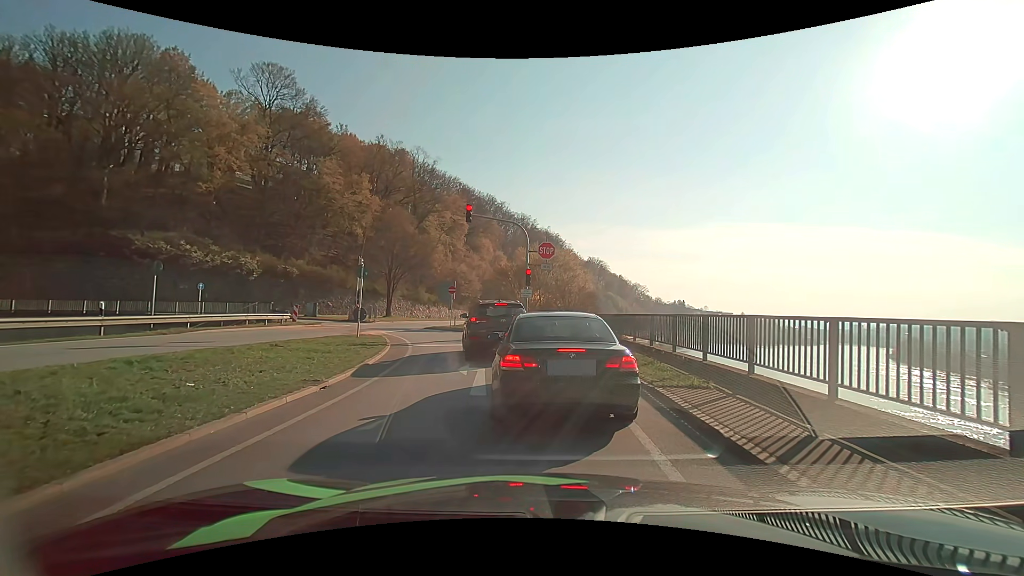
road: primary_link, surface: asphalt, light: Day
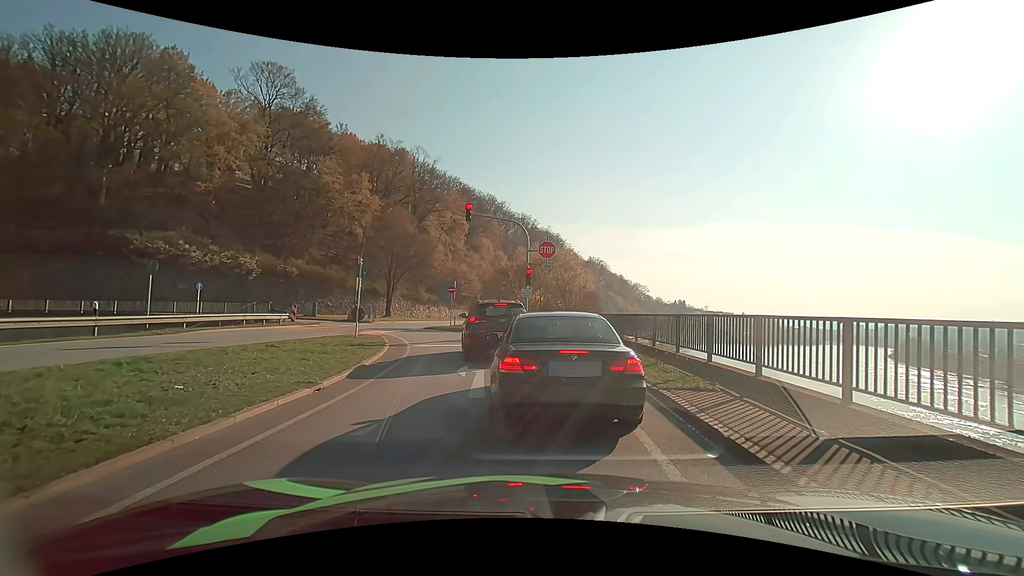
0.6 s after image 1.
(0.0, +0.3) m; 0°
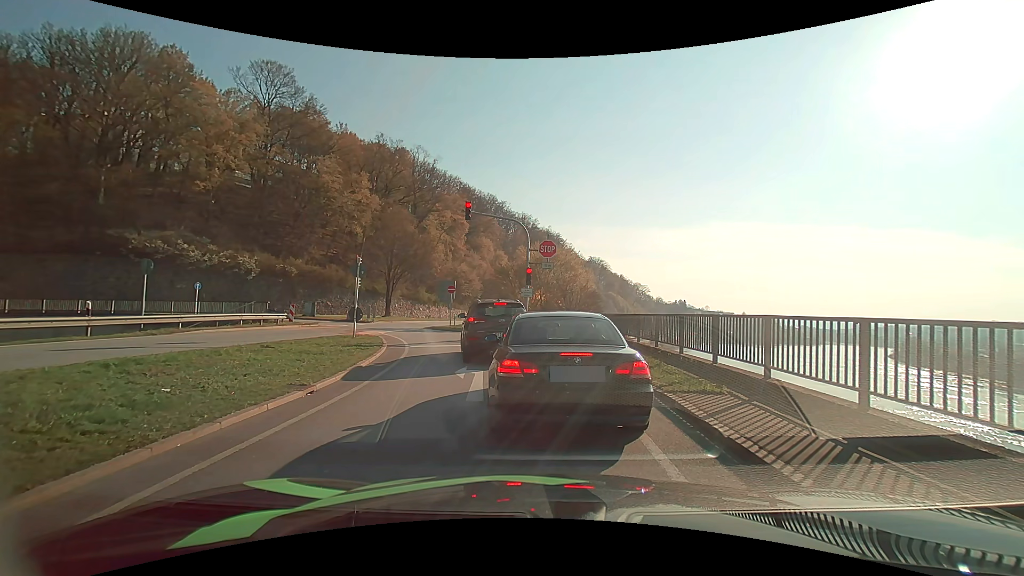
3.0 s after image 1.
(0.0, +0.4) m; 0°
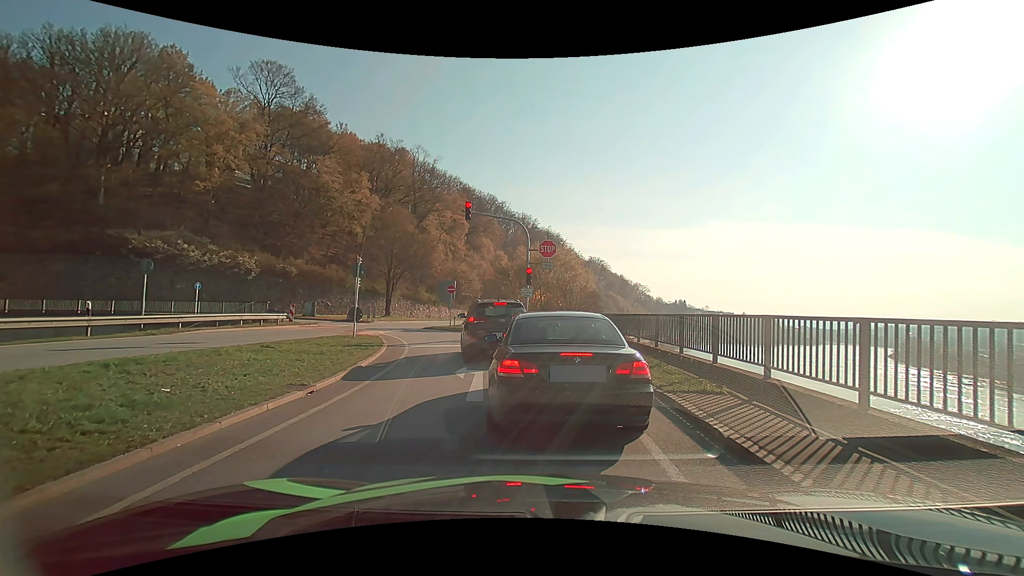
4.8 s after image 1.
(0.0, 0.0) m; 0°
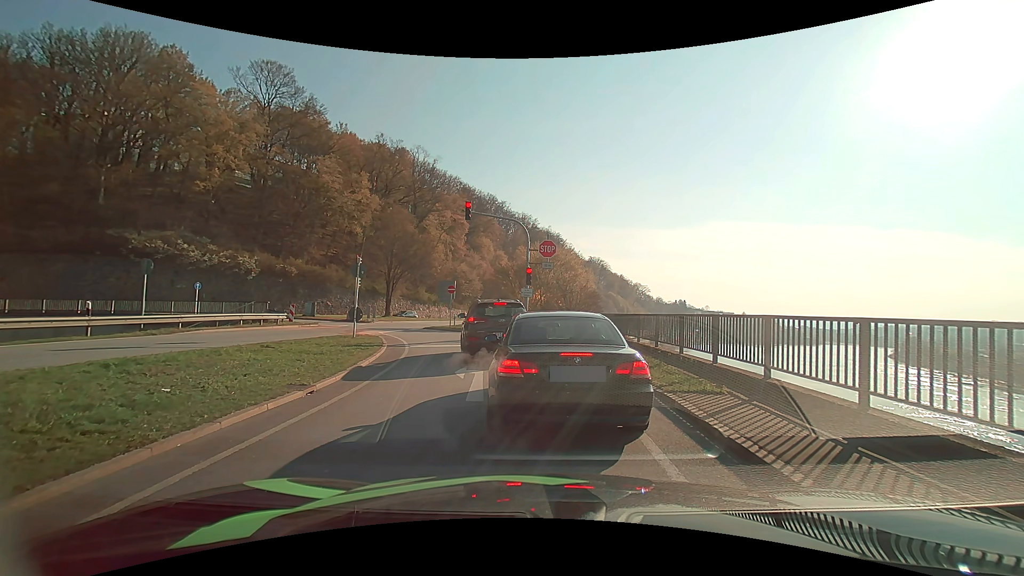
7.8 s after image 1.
(0.0, 0.0) m; 0°
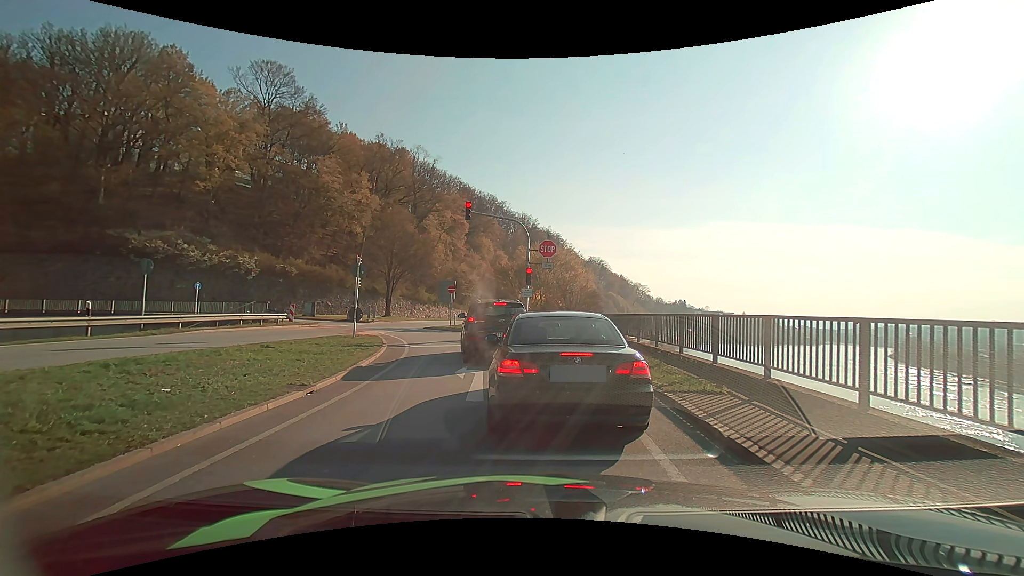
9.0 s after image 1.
(0.0, 0.0) m; 0°
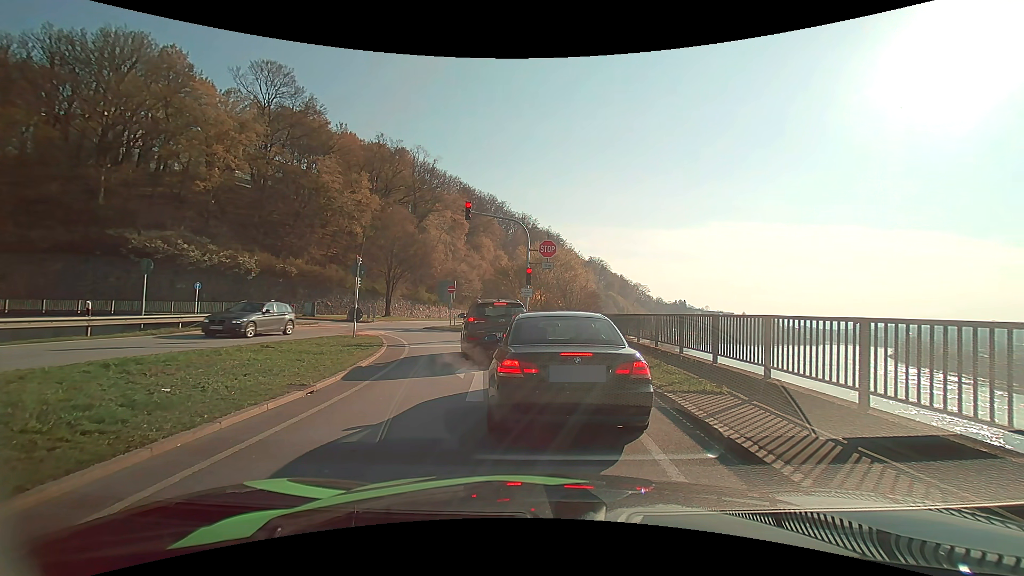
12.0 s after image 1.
(0.0, 0.0) m; 0°
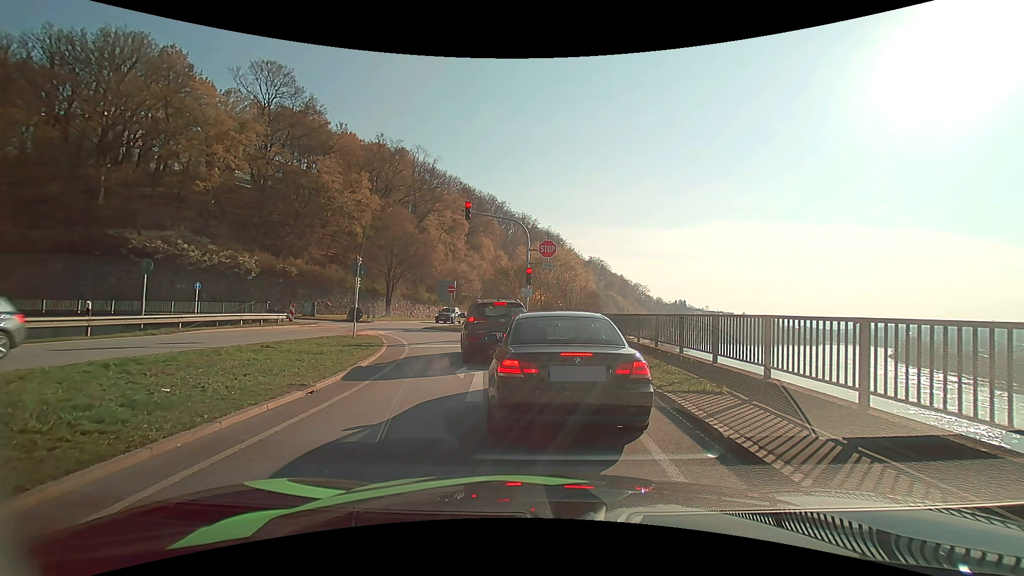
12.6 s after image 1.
(0.0, 0.0) m; 0°
(-1, +10) (-2, +20) (-6, +29) (-13, +36) (-22, +40) (-32, +41) (-42, +39) (-51, +35) (-60, +30) (-68, +25) m
